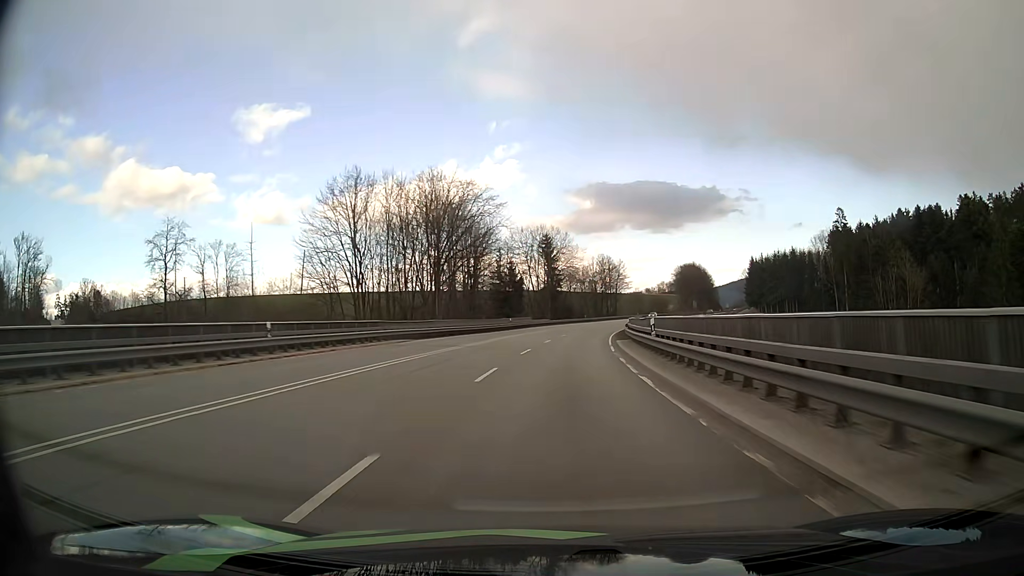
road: primary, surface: asphalt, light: Day
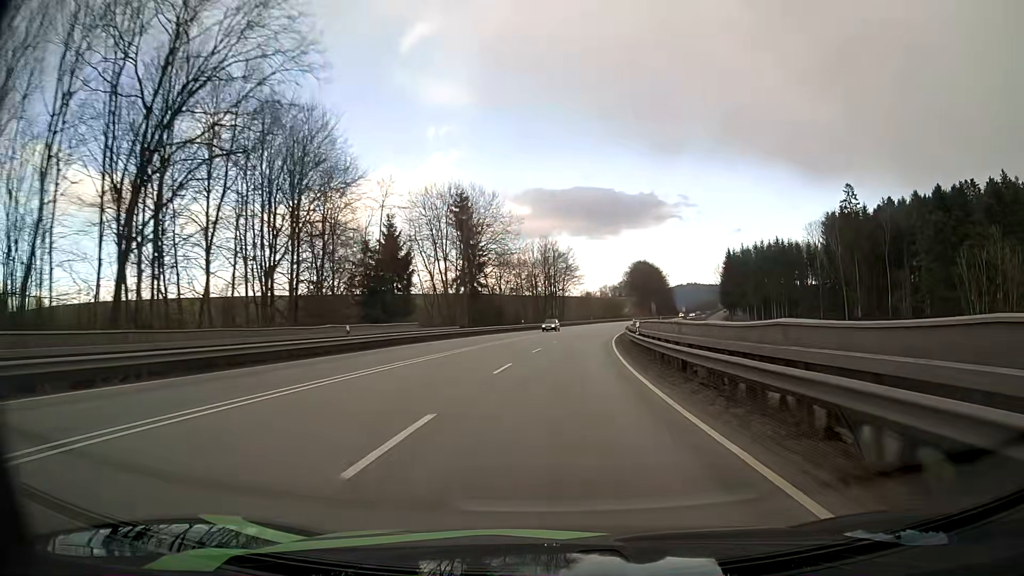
(+2.1, +44.4) m; +5°
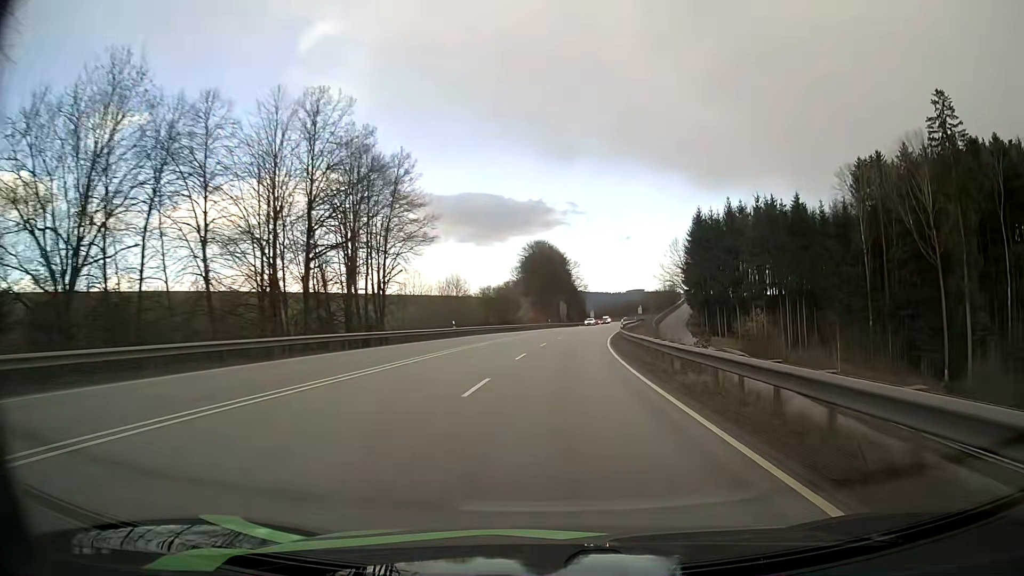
(+6.4, +76.8) m; +10°
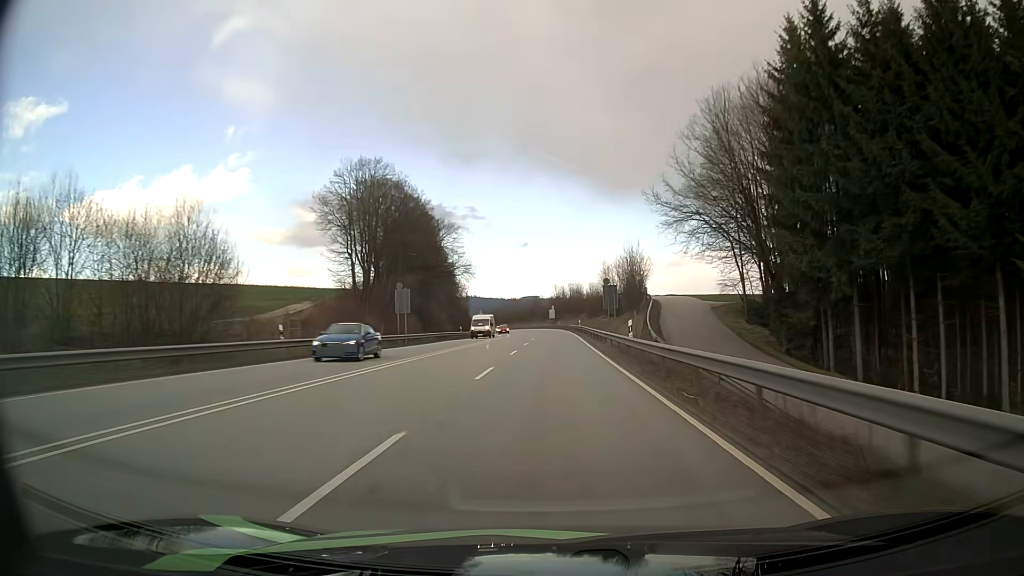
(+6.6, +79.2) m; +9°
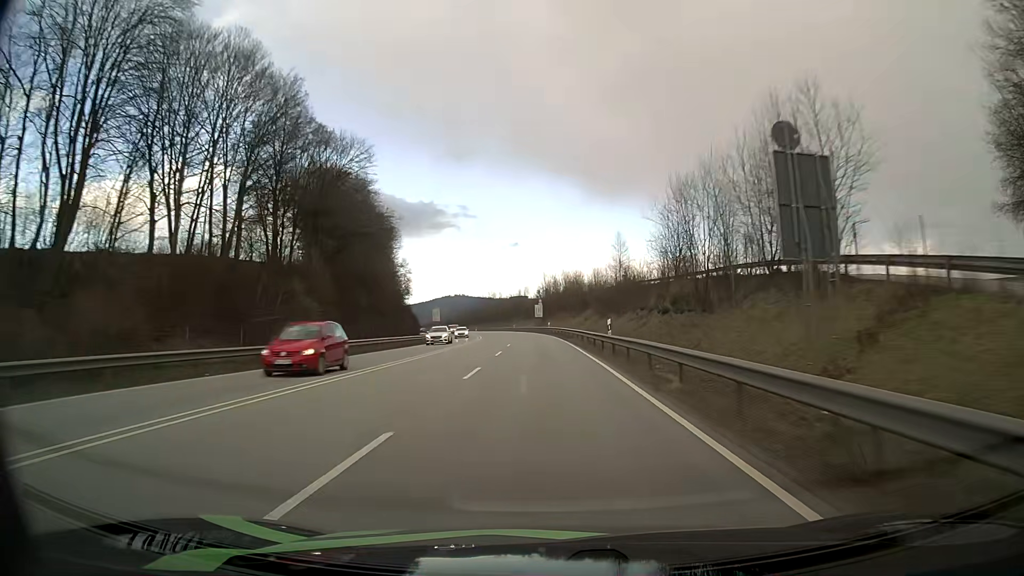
(+0.7, +47.8) m; +1°
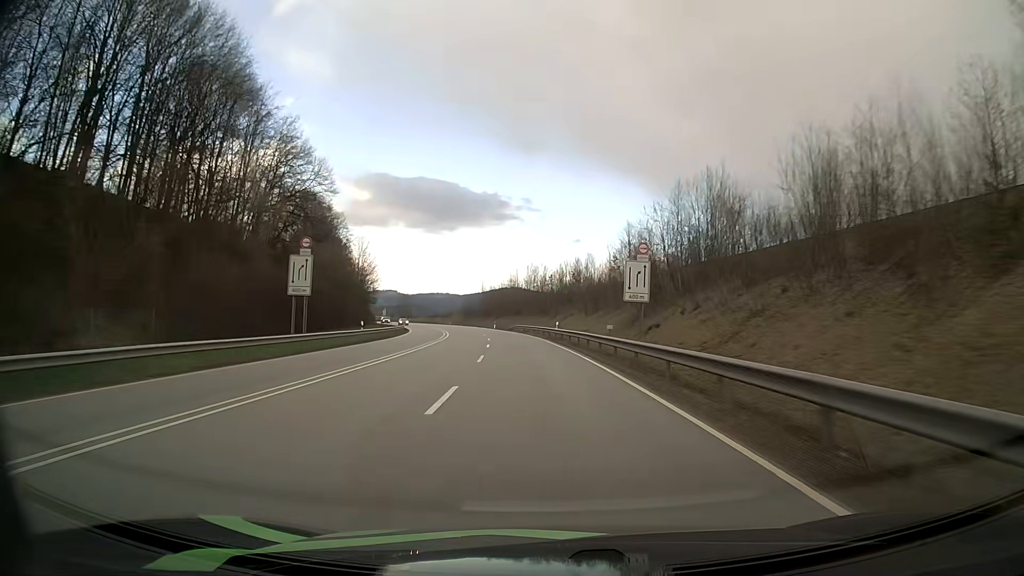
(-2.9, +78.8) m; -5°
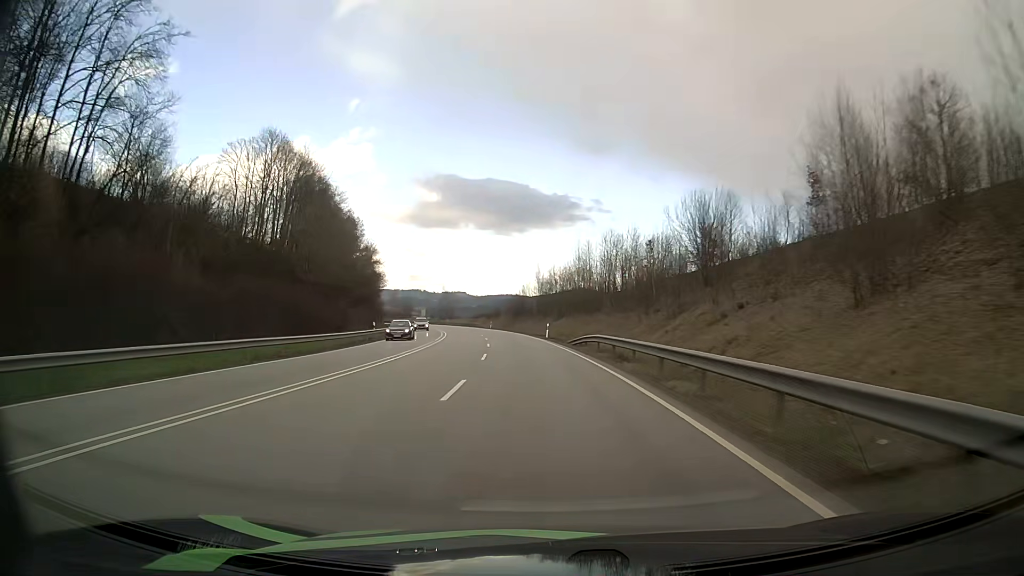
(-2.1, +46.4) m; -6°
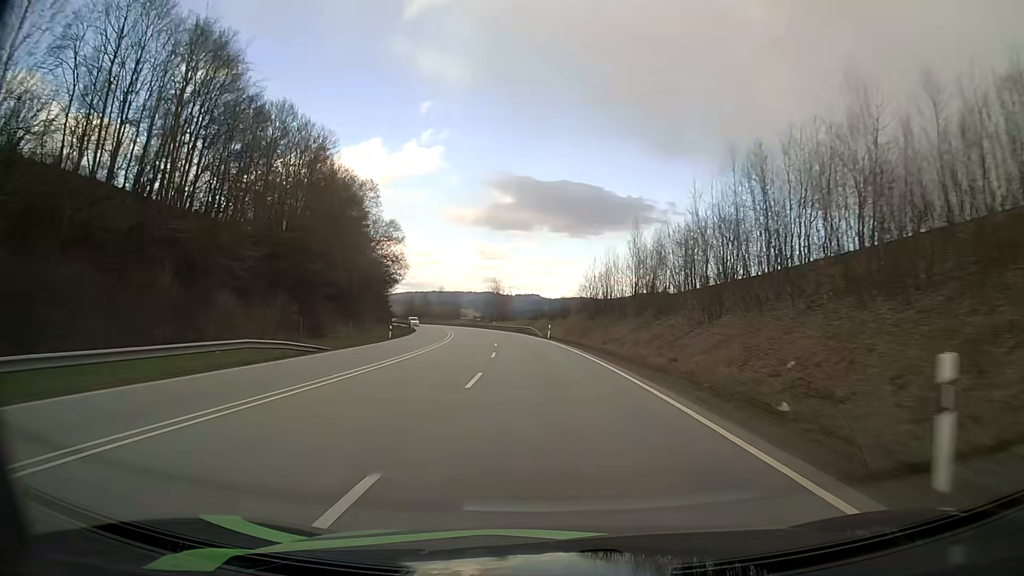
(-2.6, +45.9) m; -6°
(0, +10) (0, +20) (-1, +30) (-2, +40) (-2, +50) (-4, +60) (-5, +70) (-7, +80) (-8, +89) (-10, +99) m
